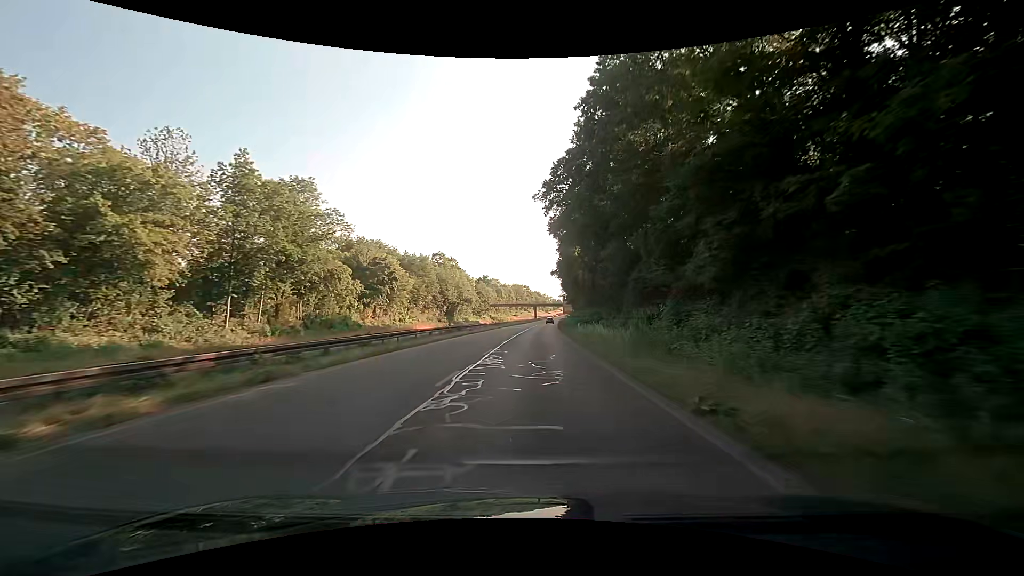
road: trunk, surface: asphalt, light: Day
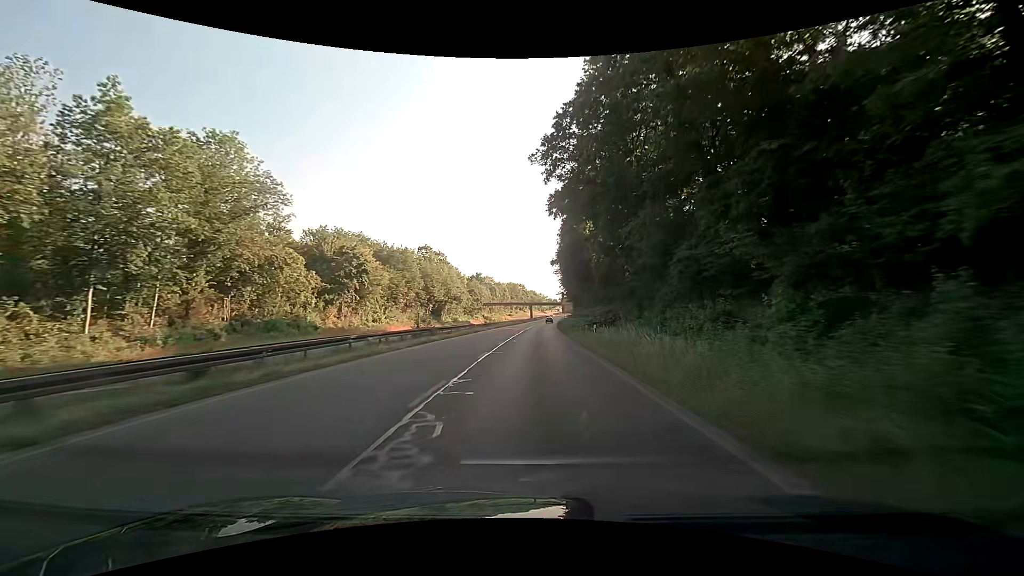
(0.0, +11.2) m; +1°
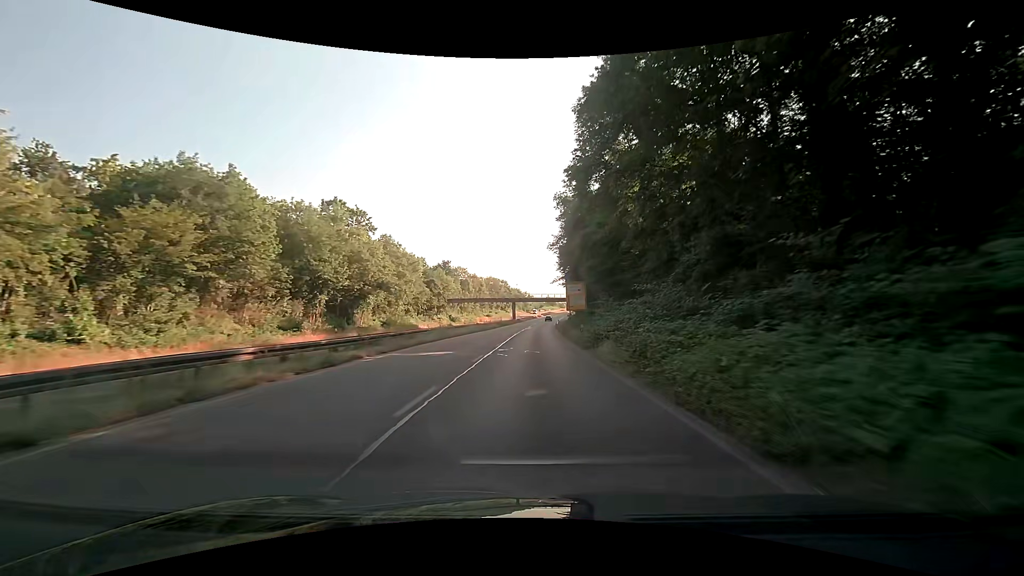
(+0.4, +45.5) m; +1°
